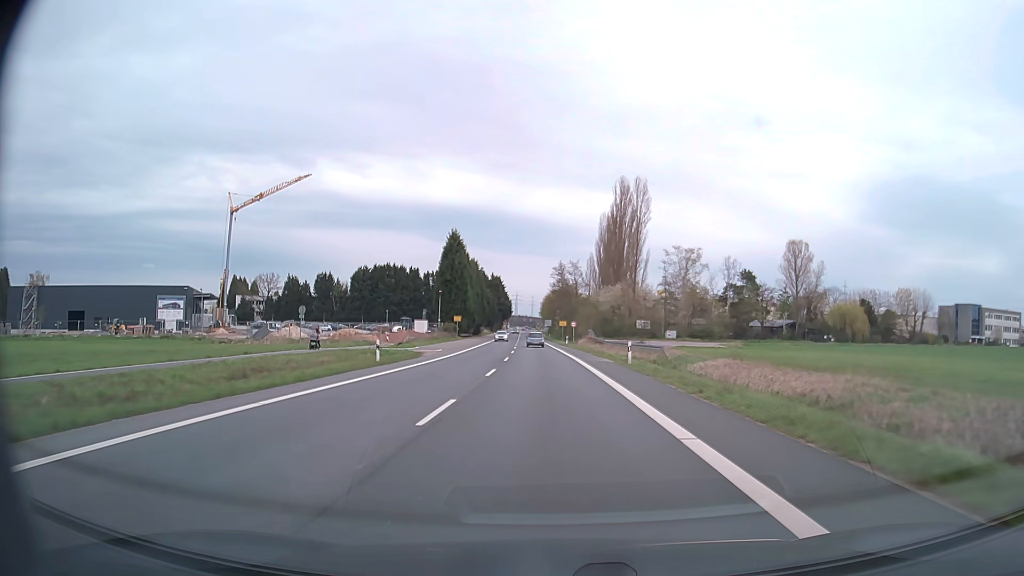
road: secondary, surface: asphalt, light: Day
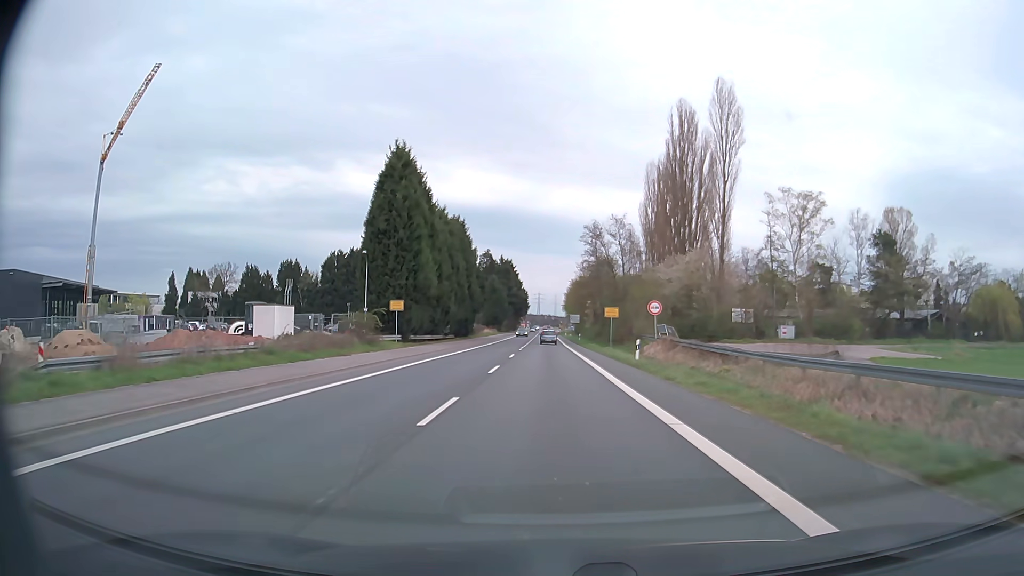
(-1.0, +47.8) m; -2°
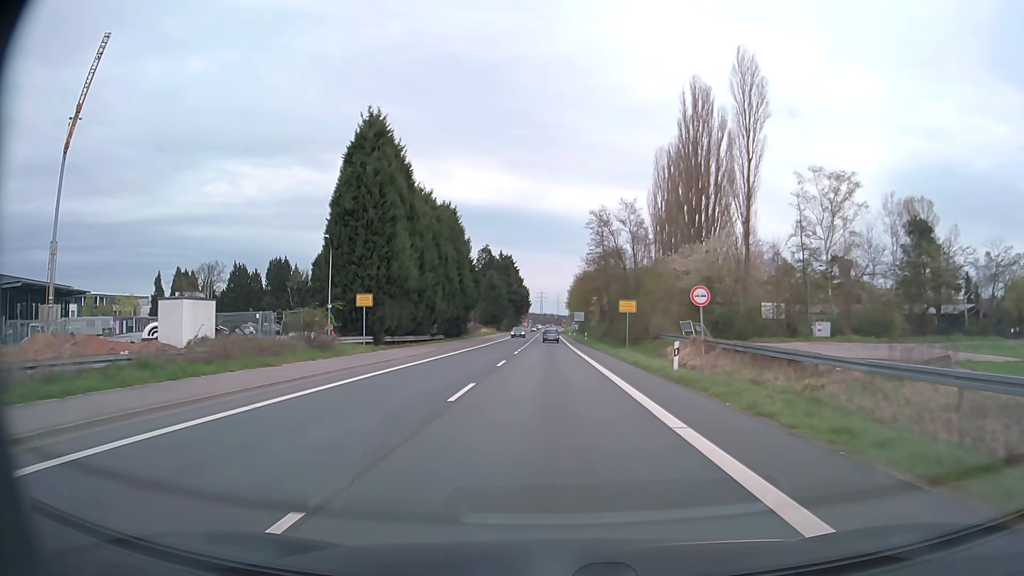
(0.0, +8.6) m; 0°
(0, +10) (0, +20) (0, +30) (0, +40) (0, +50) (0, +60) (0, +70) (-1, +80) (-1, +90) (-1, +100) m
